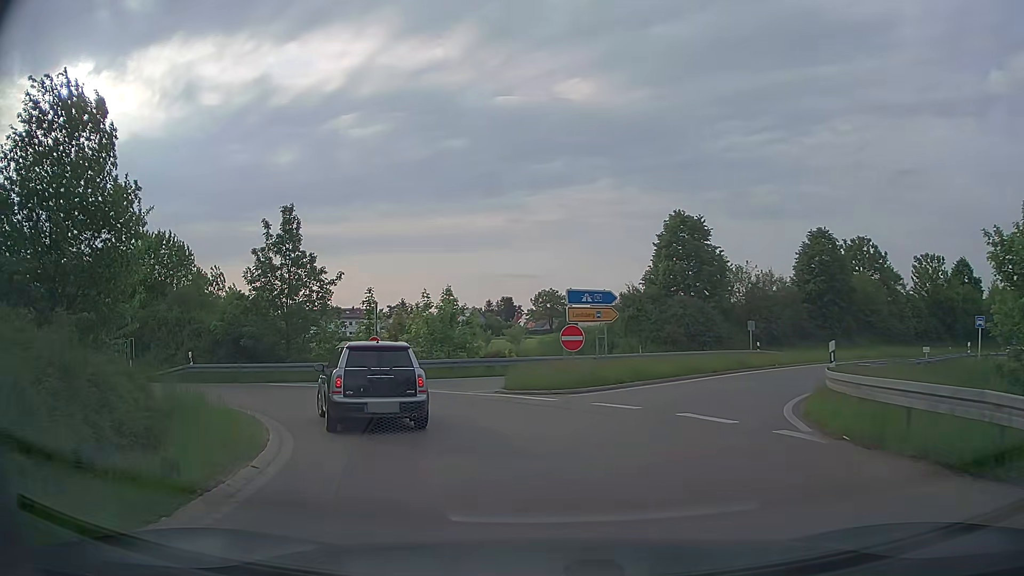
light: Day
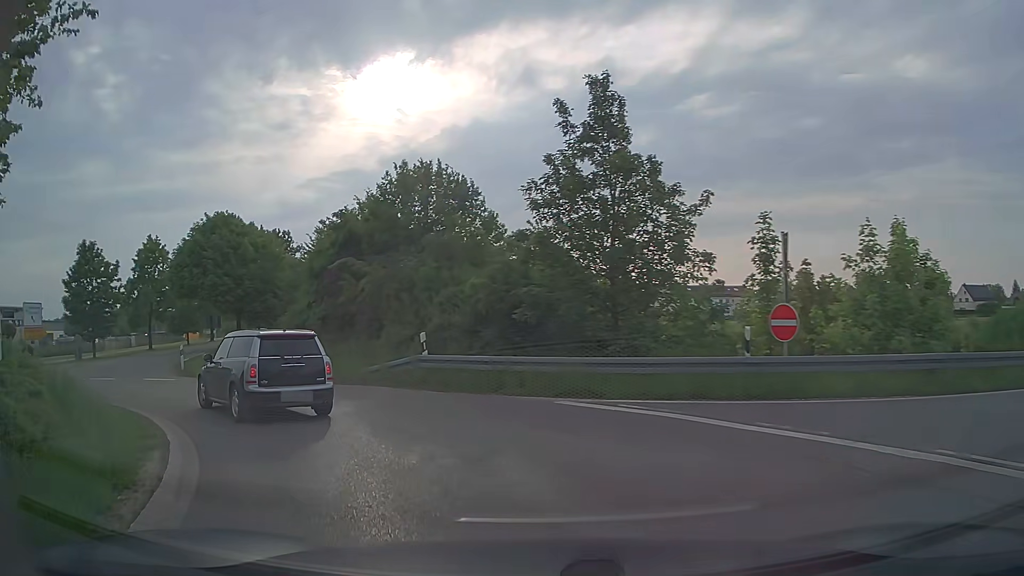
(-3.7, +13.9) m; -32°
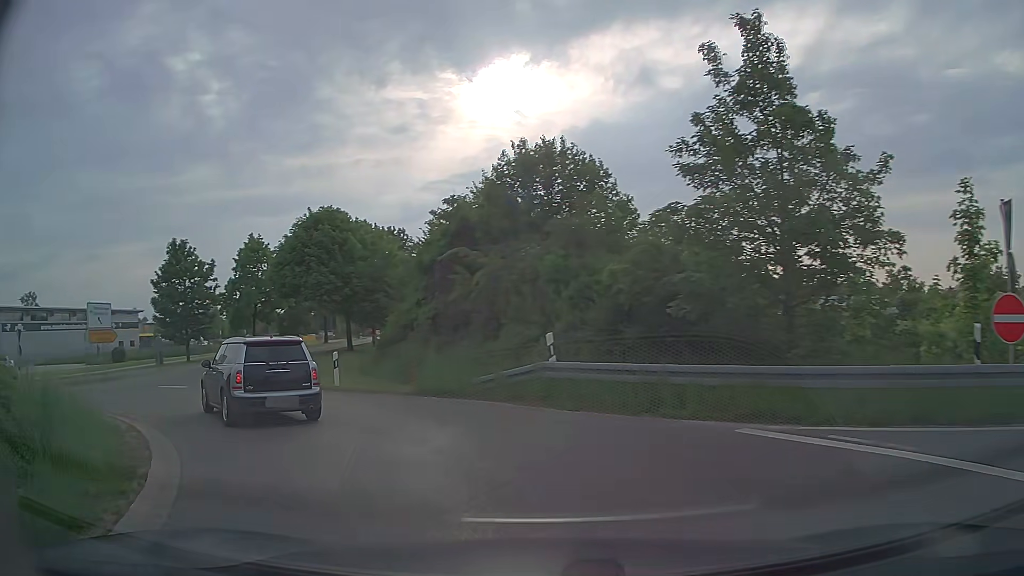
(-0.4, +3.7) m; -11°
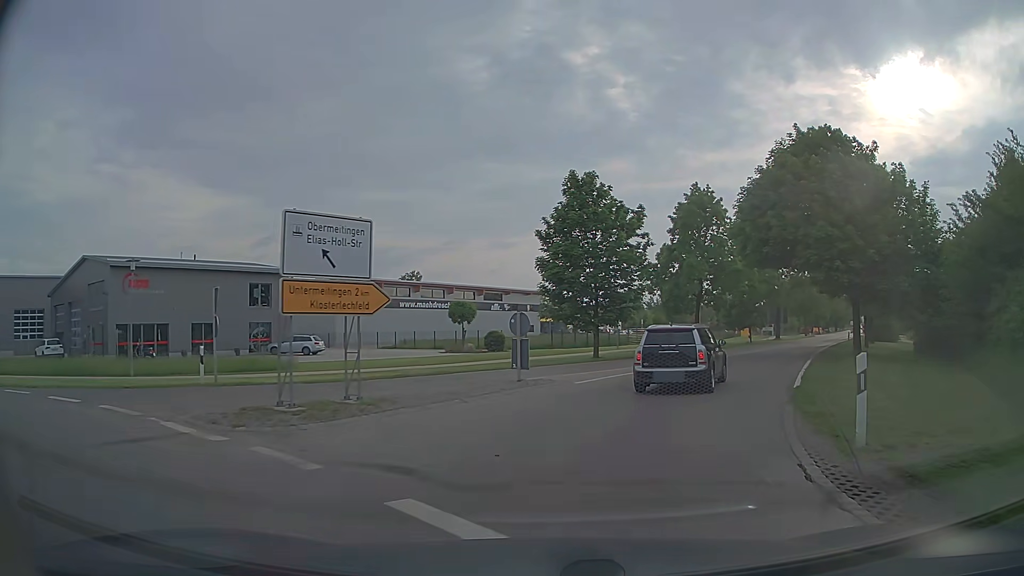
(-8.5, +17.1) m; -36°
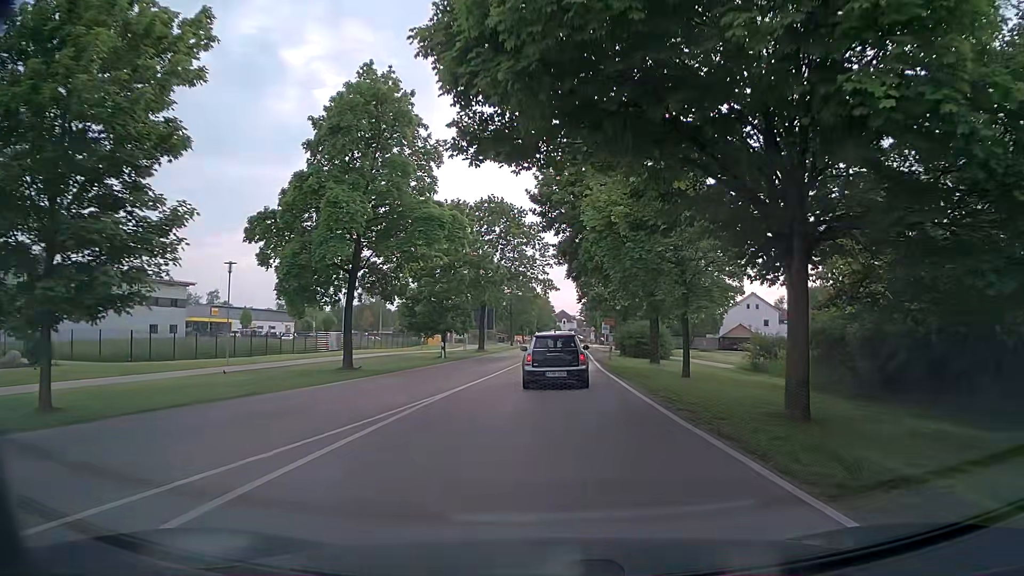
(+6.0, +22.1) m; +27°
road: tertiary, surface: asphalt
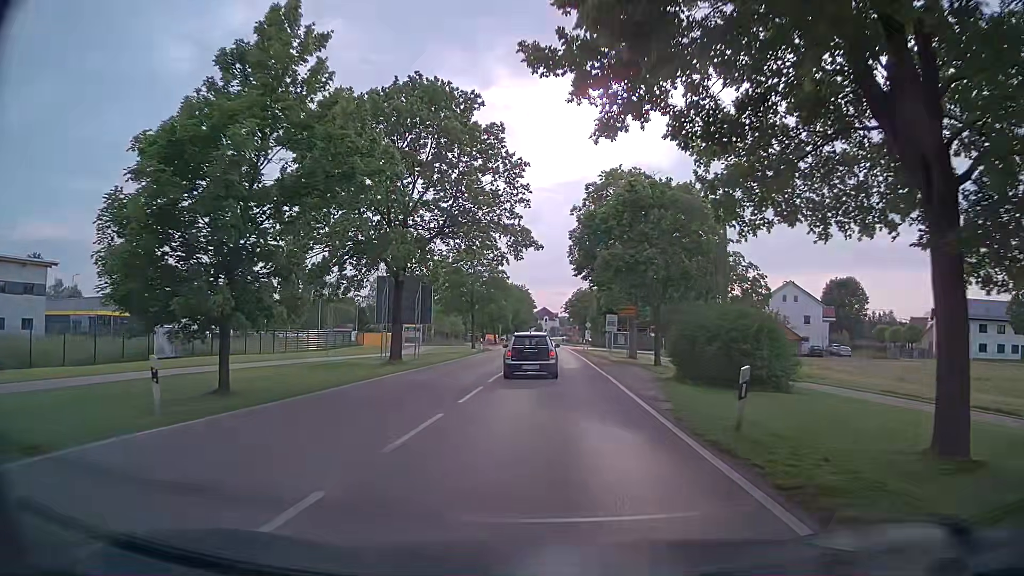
(+0.5, +27.4) m; +1°
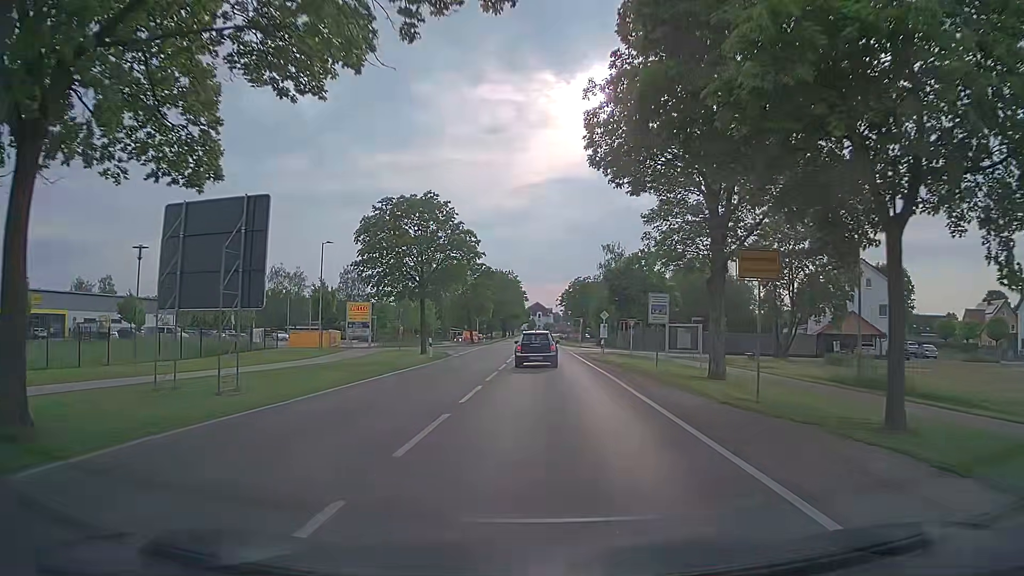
(+0.5, +24.1) m; +1°
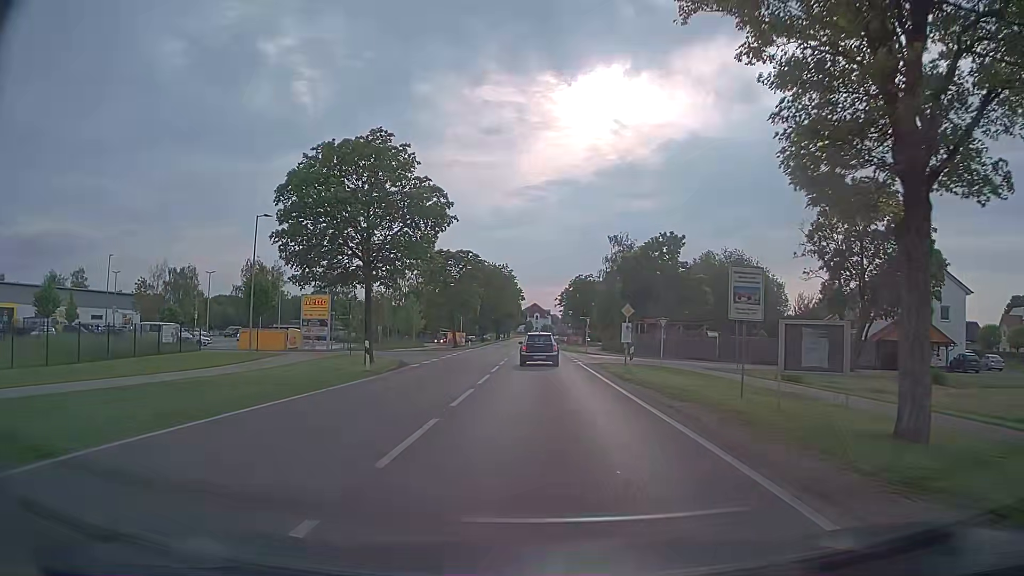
(0.0, +12.7) m; +1°
(0, +10) (0, +20) (0, +30) (0, +40) (0, +50) (-1, +60) (-1, +70) (-1, +80) (-1, +90) (-1, +100) m
